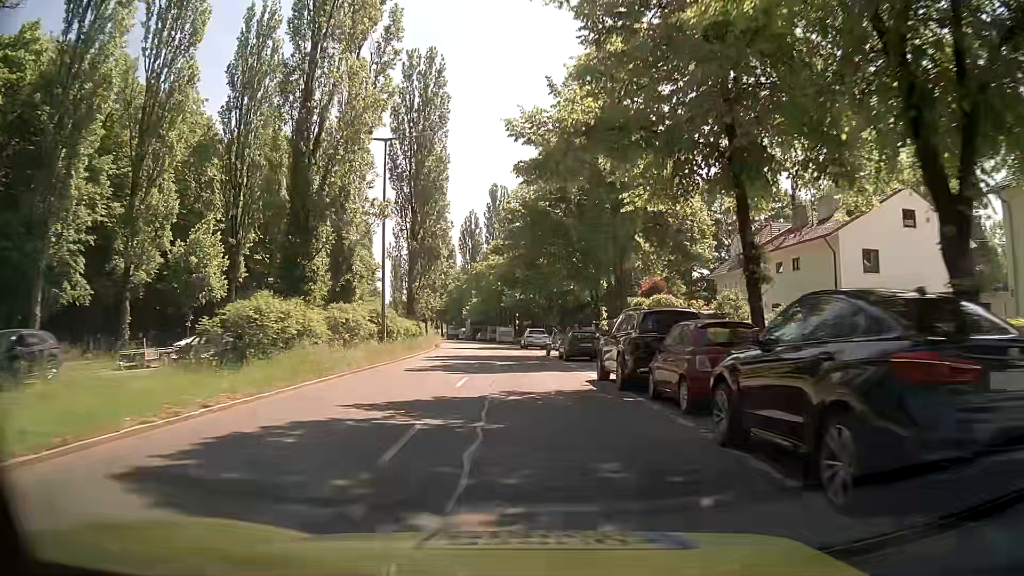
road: secondary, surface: asphalt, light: Day
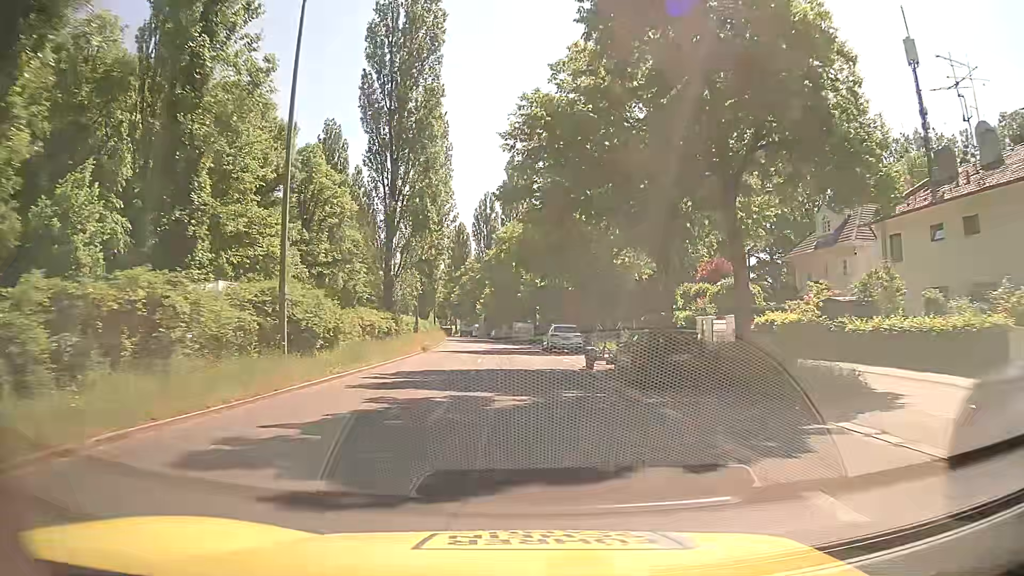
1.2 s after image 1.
(-0.3, +15.5) m; -2°
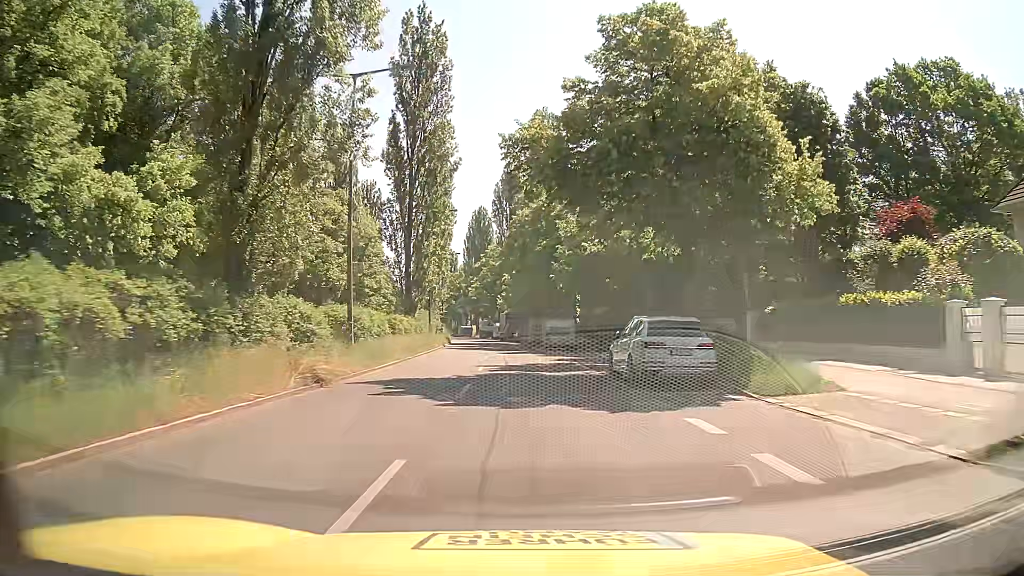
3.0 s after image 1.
(-0.6, +23.5) m; -3°
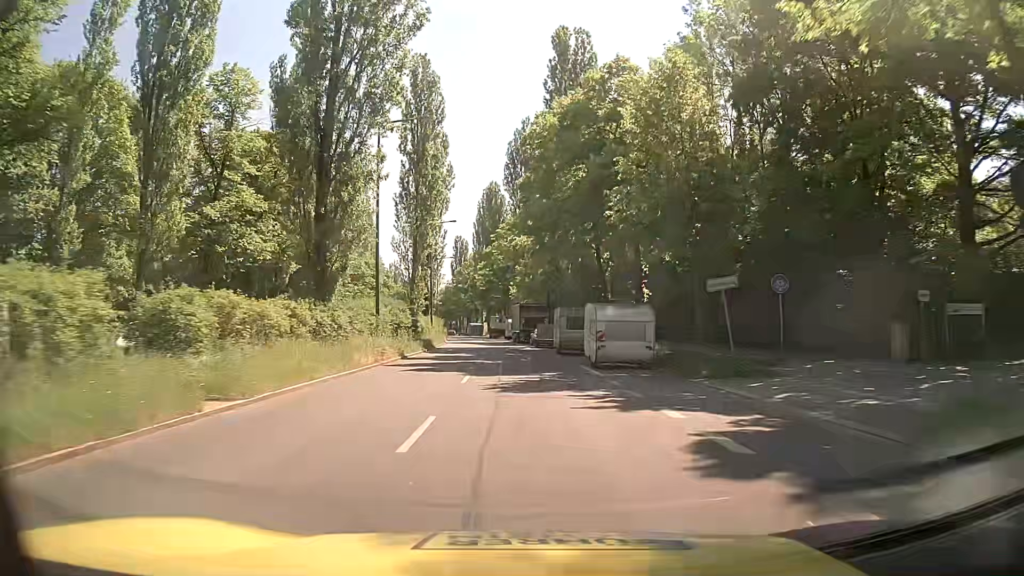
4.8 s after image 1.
(-0.4, +23.8) m; -1°
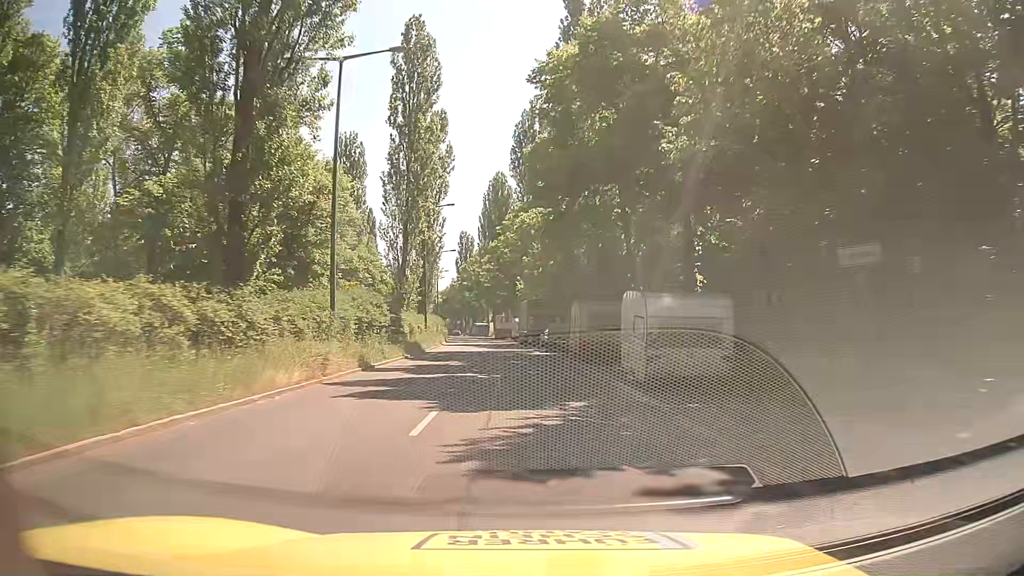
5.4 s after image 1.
(-0.1, +8.0) m; -1°
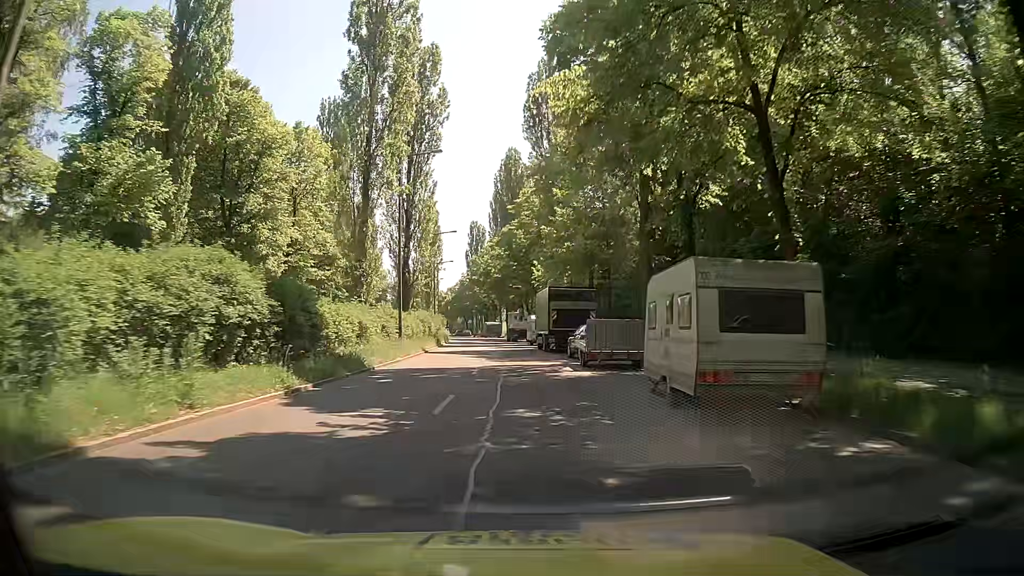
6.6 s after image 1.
(-0.4, +16.1) m; -2°
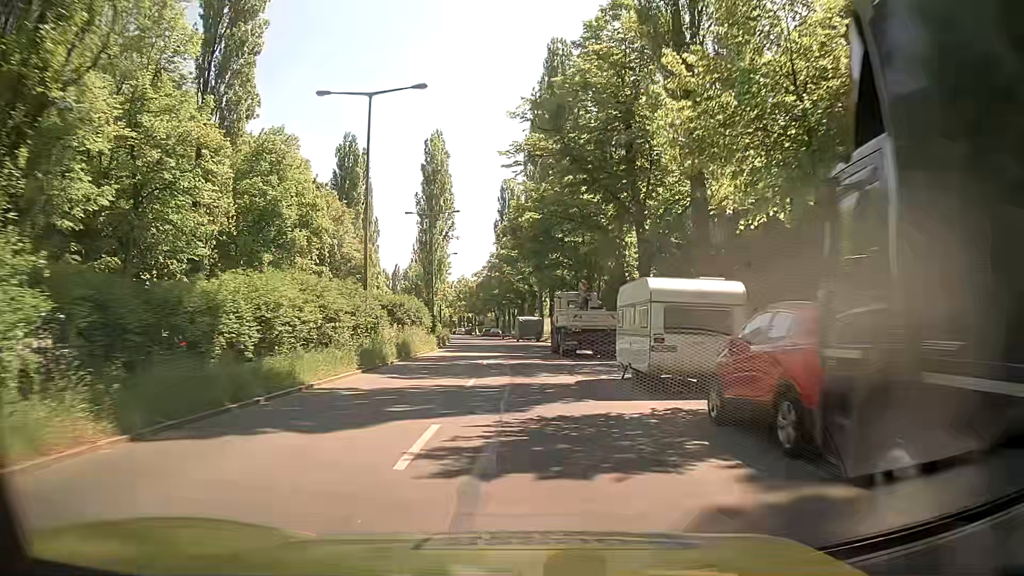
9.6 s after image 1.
(-1.5, +40.3) m; -2°
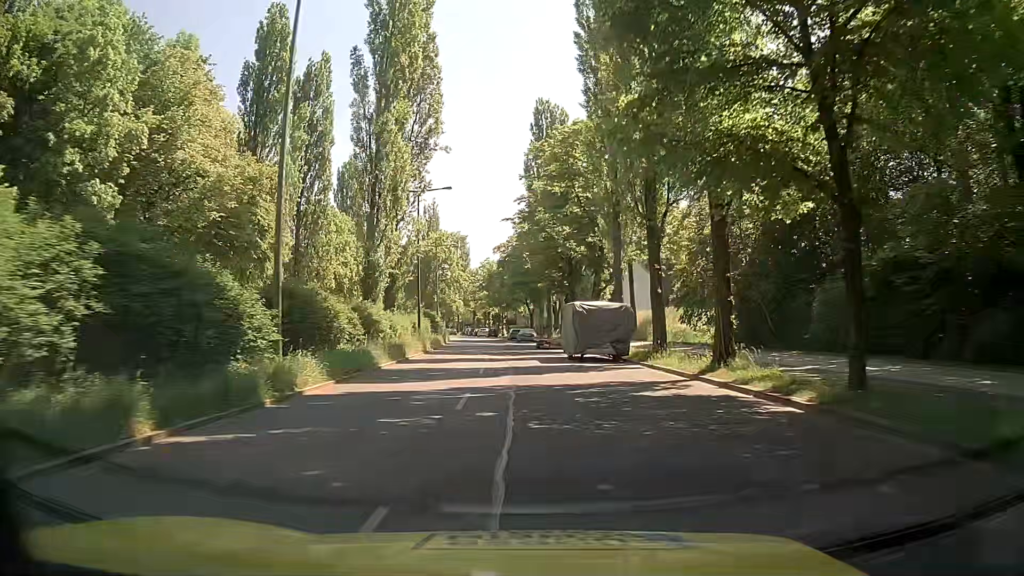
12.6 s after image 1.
(-2.8, +40.4) m; -6°
